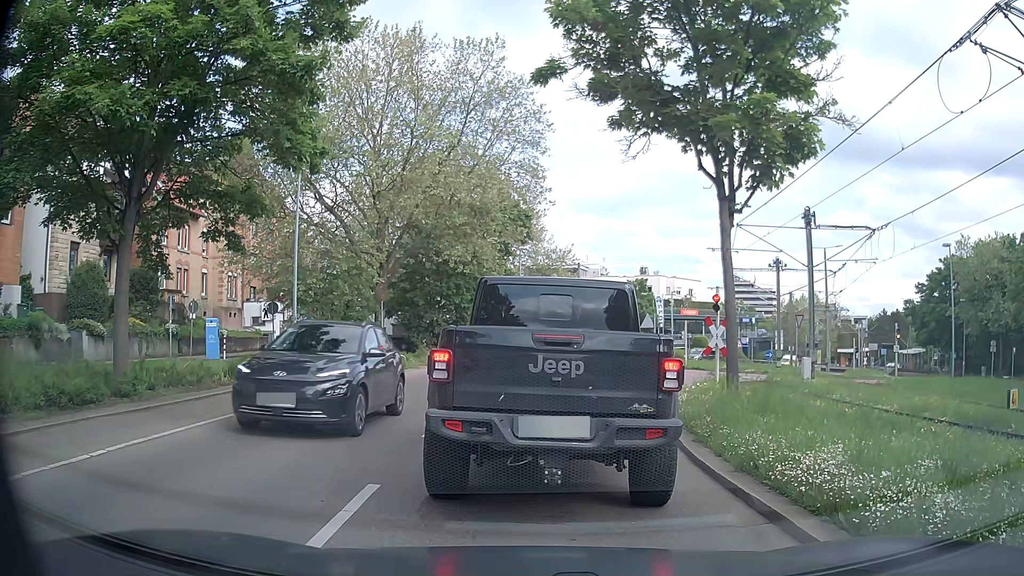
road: secondary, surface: asphalt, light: Day
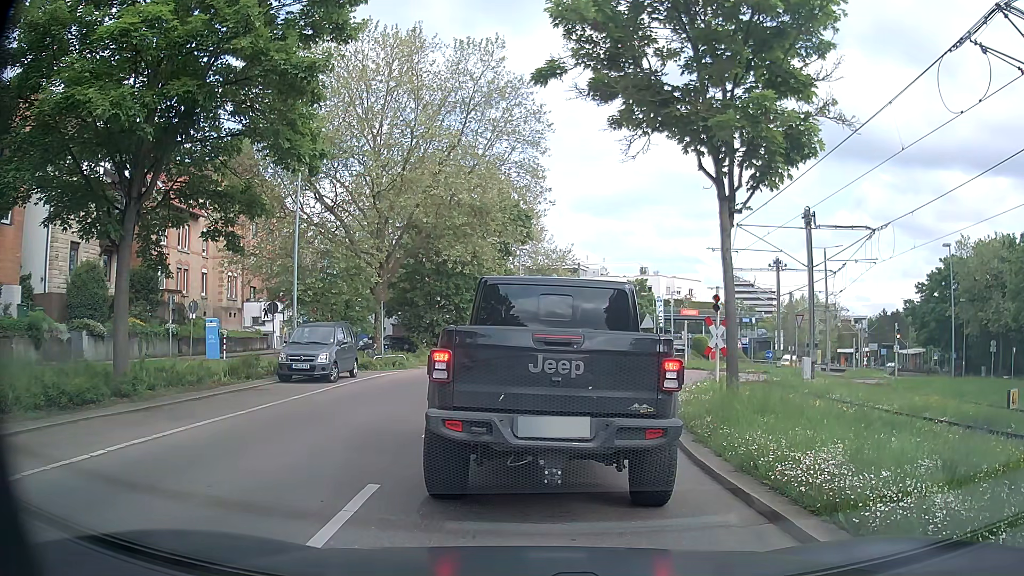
(0.0, 0.0) m; 0°
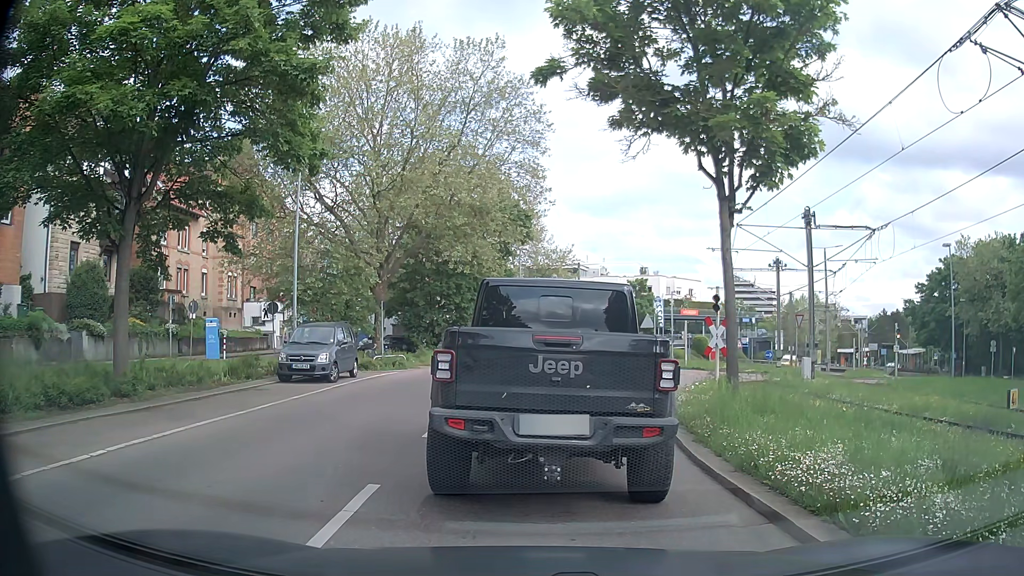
(0.0, 0.0) m; 0°
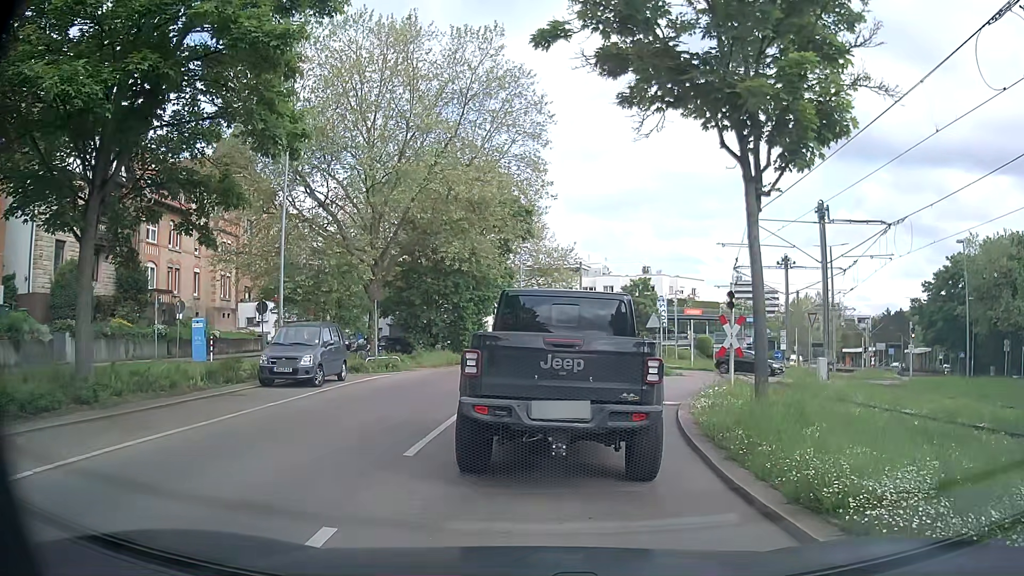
(0.0, +1.6) m; -1°
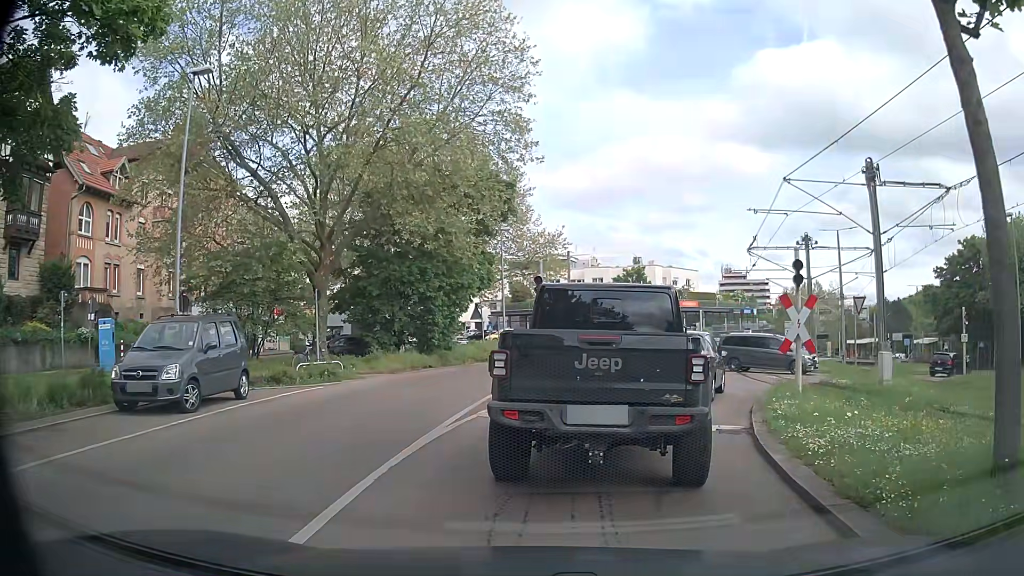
(+0.3, +6.2) m; +4°
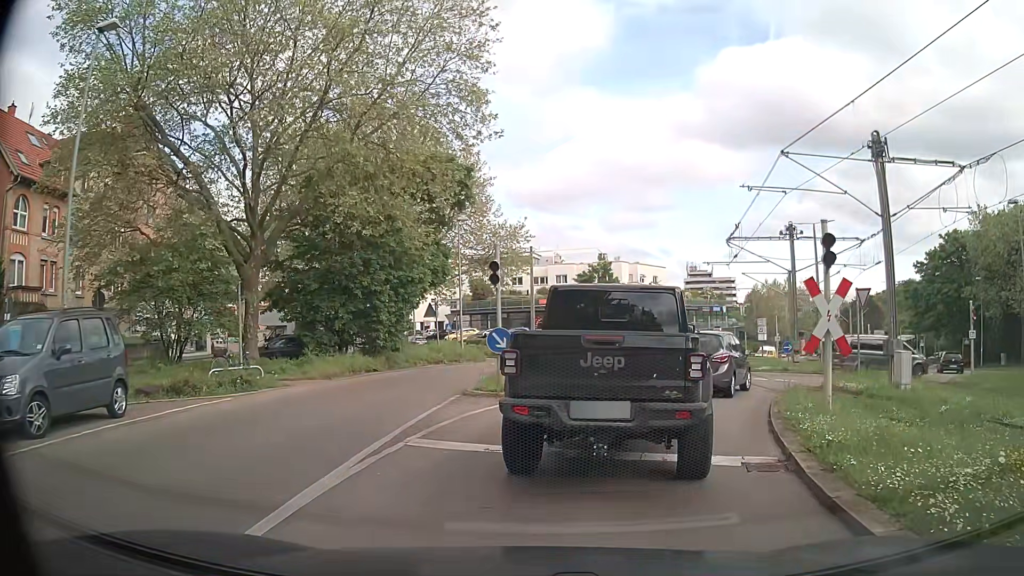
(+0.1, +3.3) m; +3°
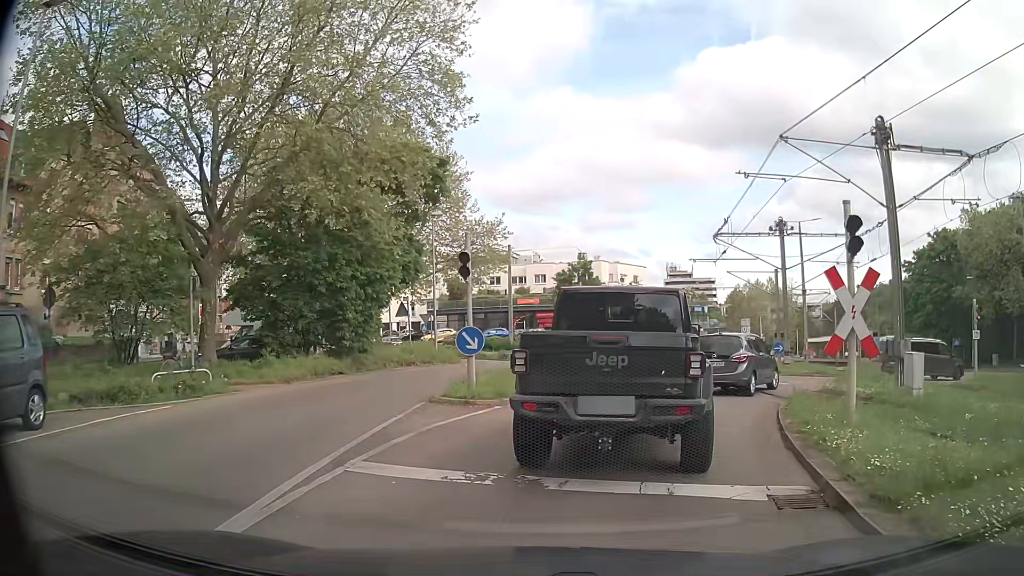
(0.0, +1.7) m; +3°
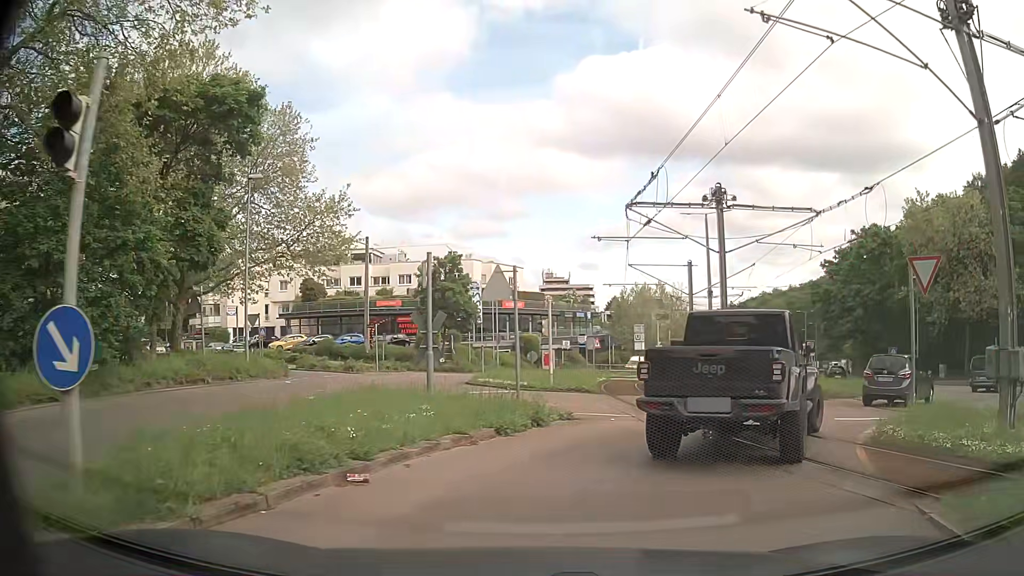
(+0.8, +10.0) m; +11°
(+1, +10) (+8, +18) (+15, +24) (+20, +33) (+23, +43) (+25, +52) (+28, +62) (+31, +71) (+35, +80) (+40, +89) m
